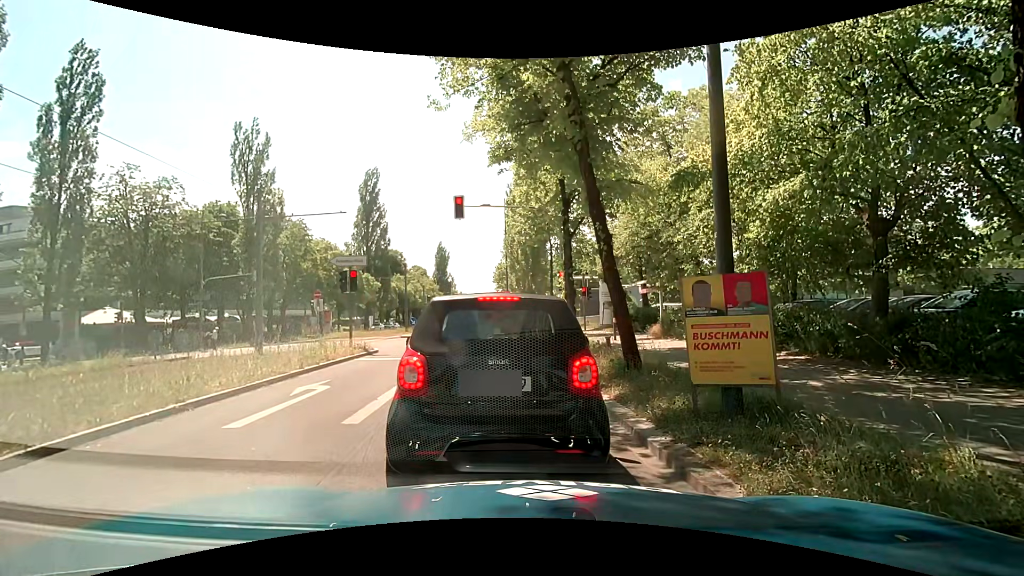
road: secondary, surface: asphalt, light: Day
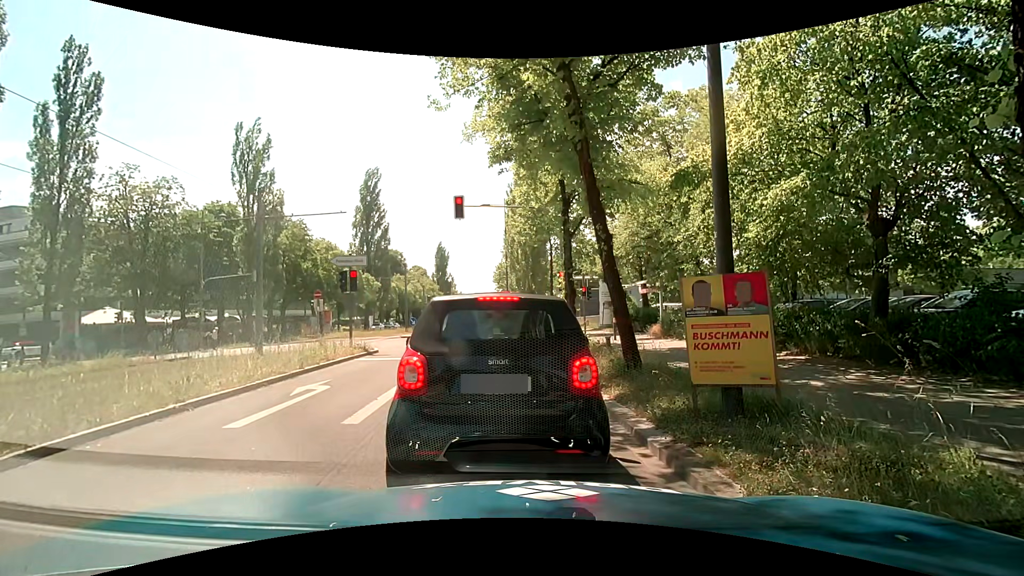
(0.0, 0.0) m; 0°
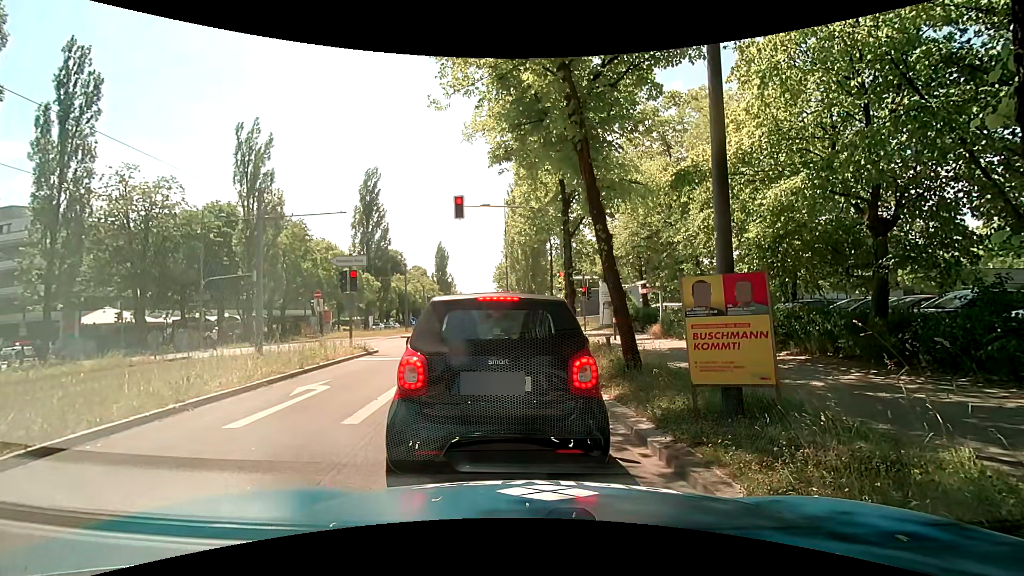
(0.0, 0.0) m; 0°
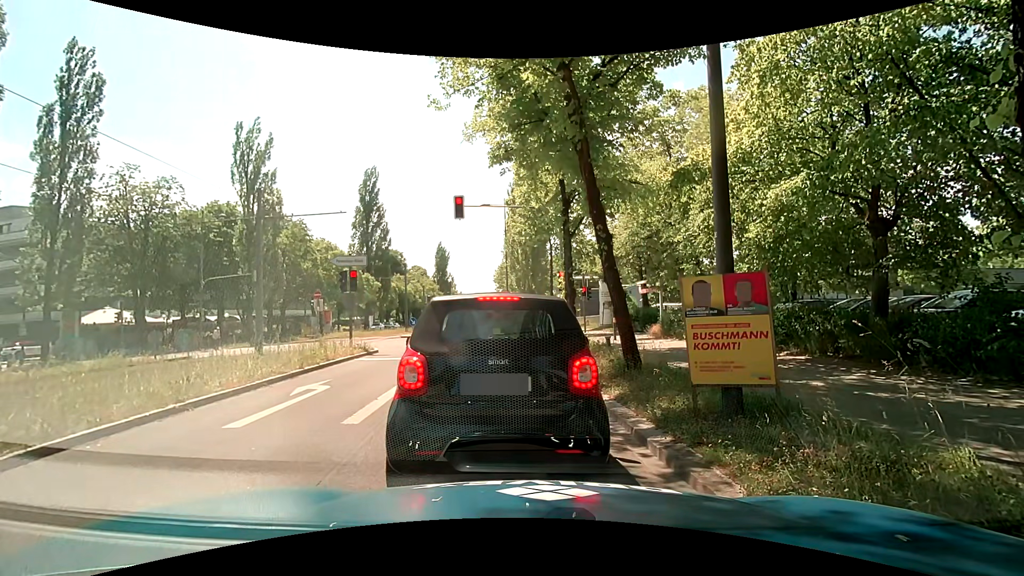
(0.0, 0.0) m; 0°
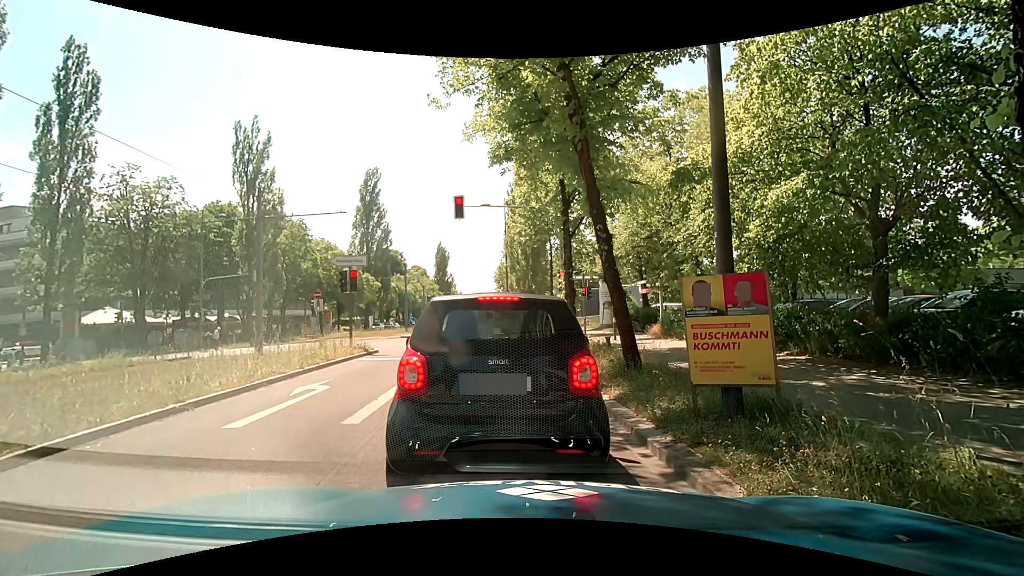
(0.0, 0.0) m; 0°
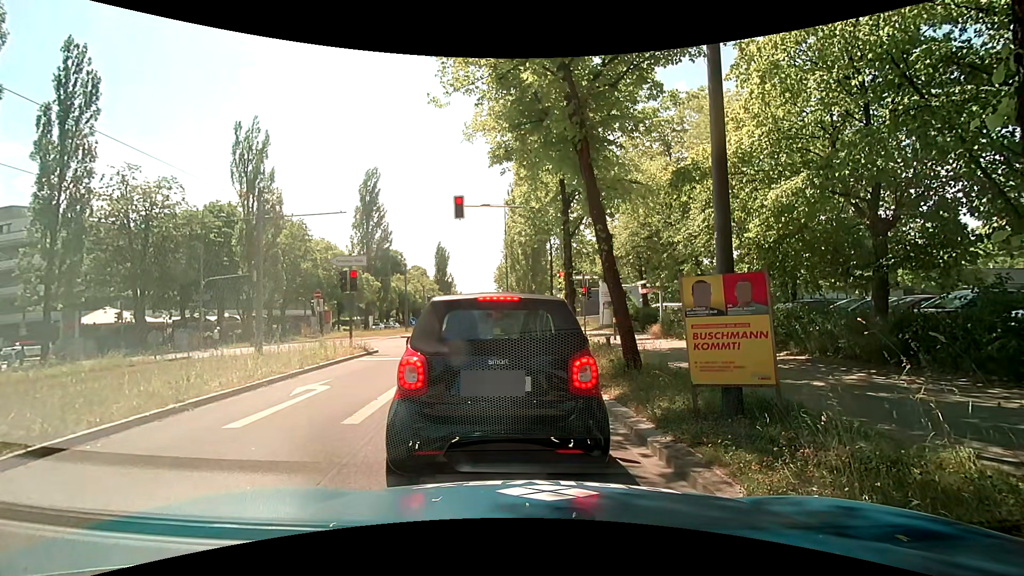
(0.0, 0.0) m; 0°
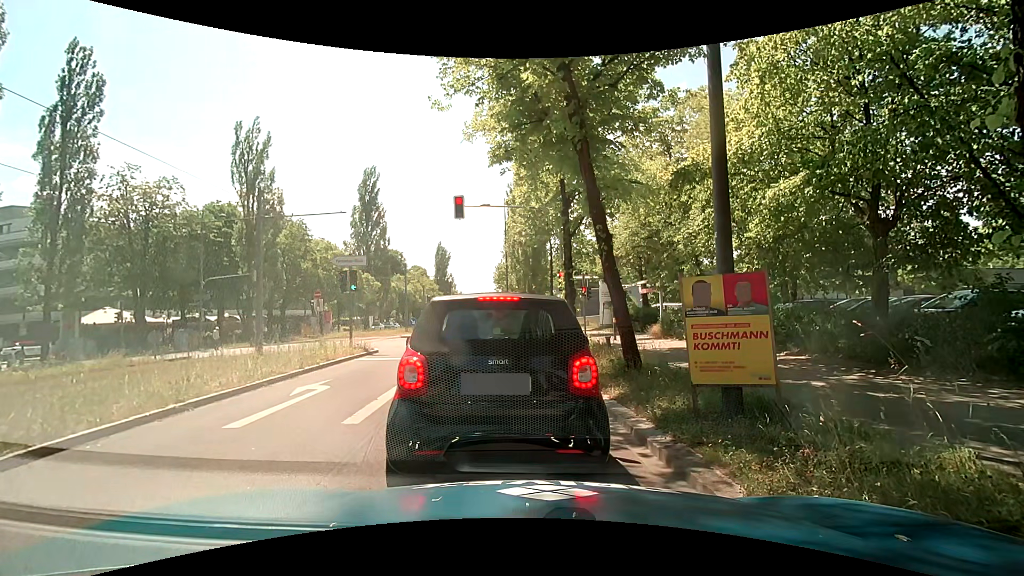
(0.0, 0.0) m; 0°
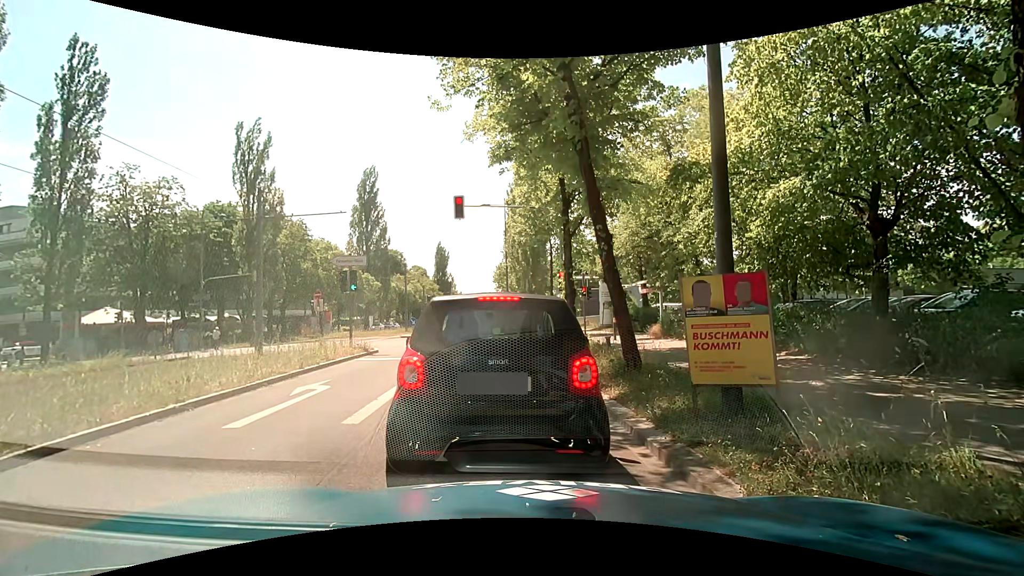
(0.0, 0.0) m; 0°
